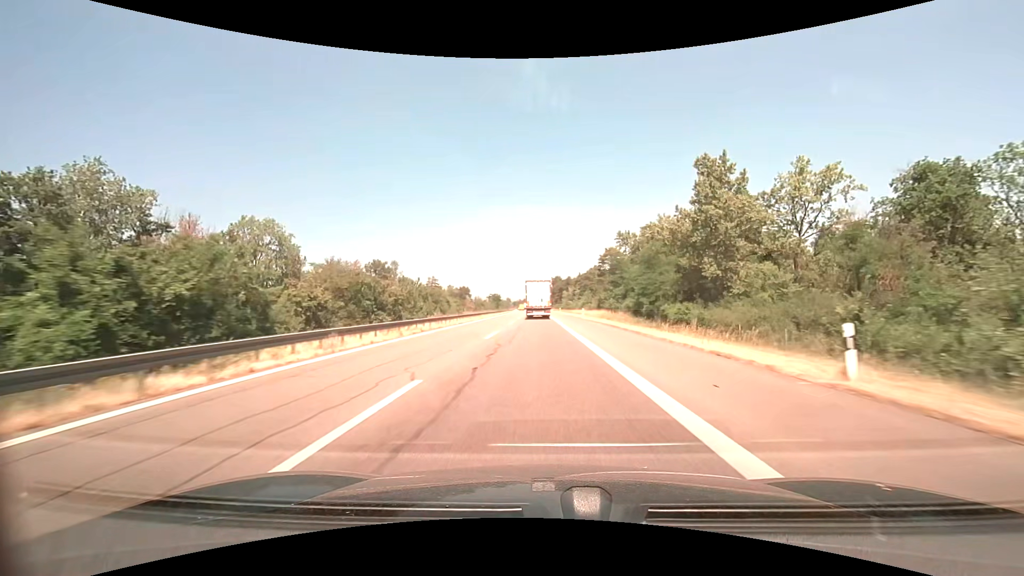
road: motorway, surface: asphalt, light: Day
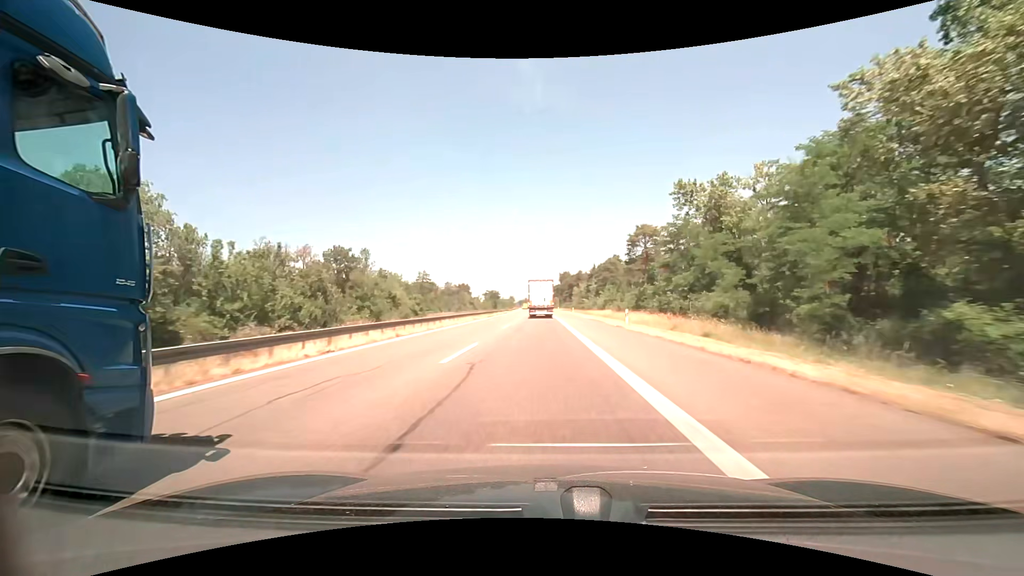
(-0.2, +27.4) m; -1°
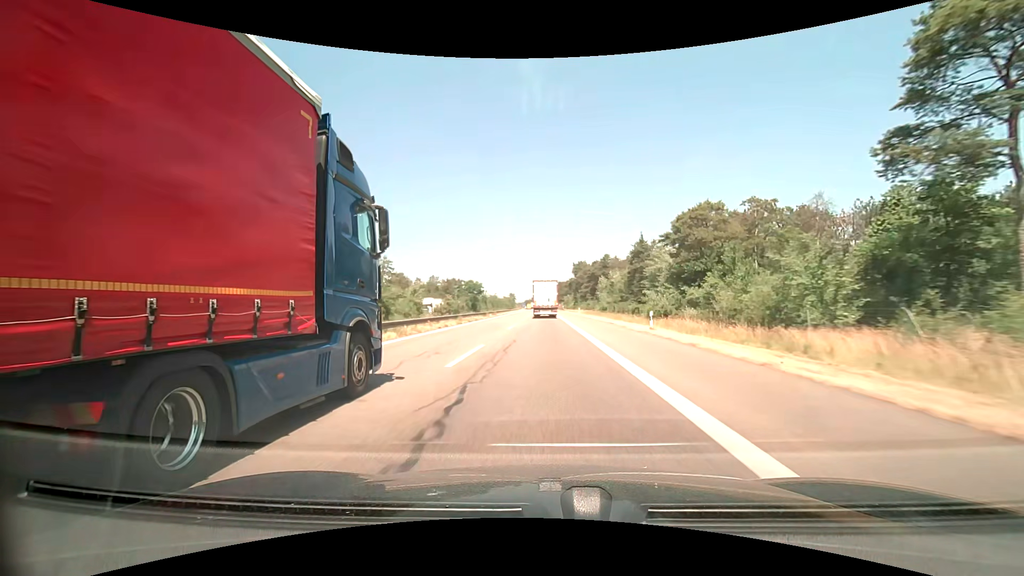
(-0.5, +55.1) m; -1°
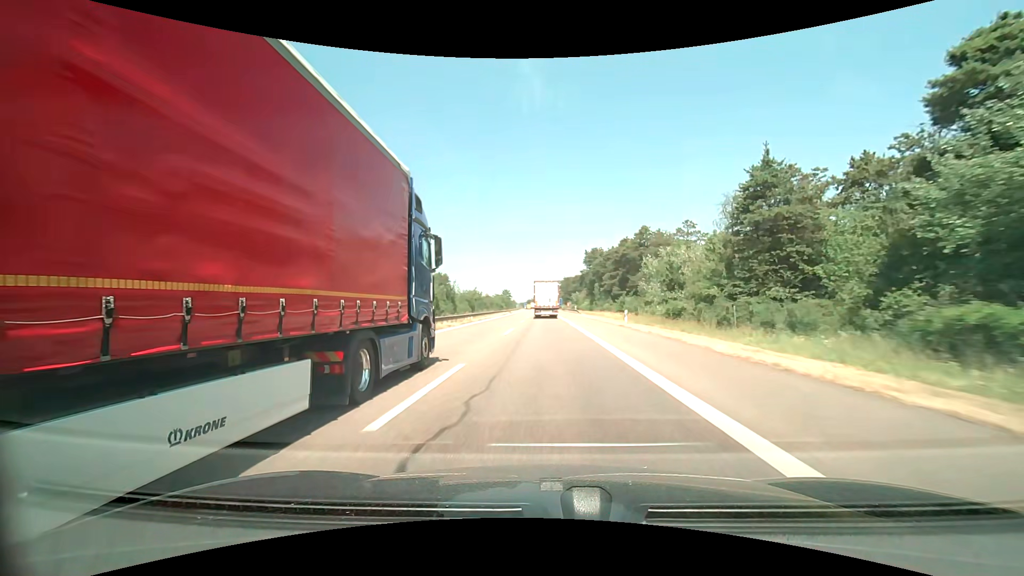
(0.0, +41.5) m; 0°
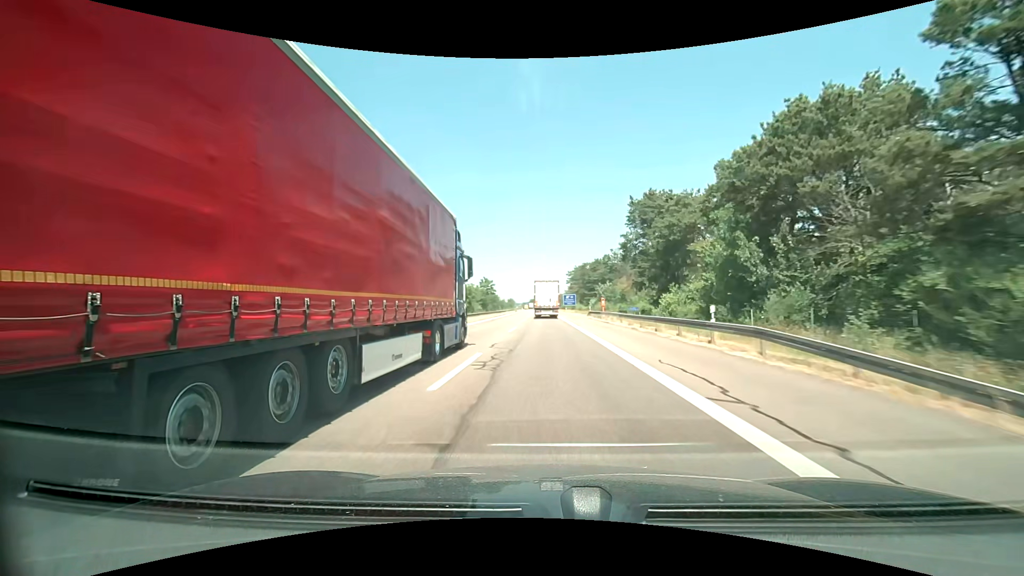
(-0.2, +69.7) m; 0°
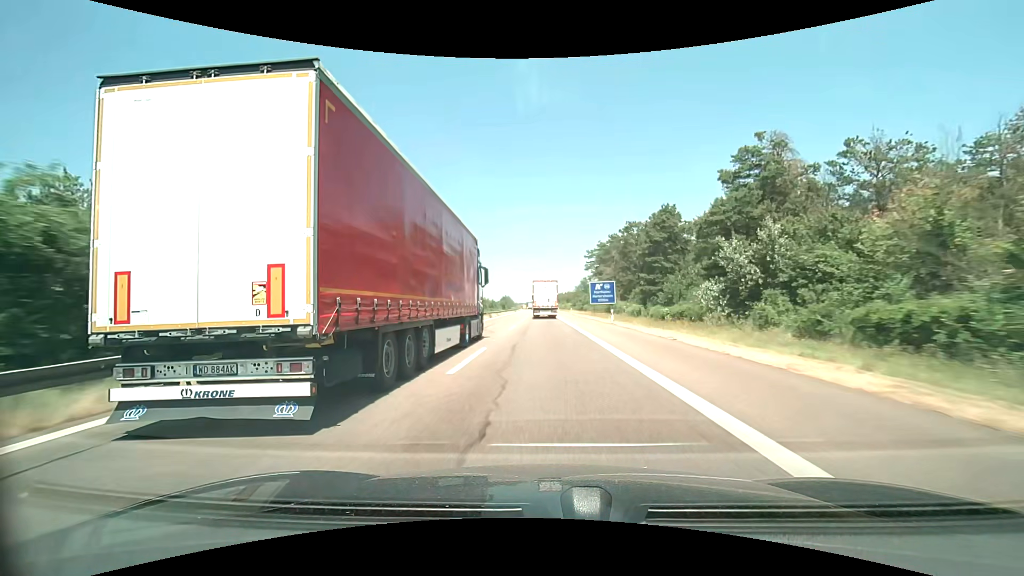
(-0.3, +70.1) m; -1°
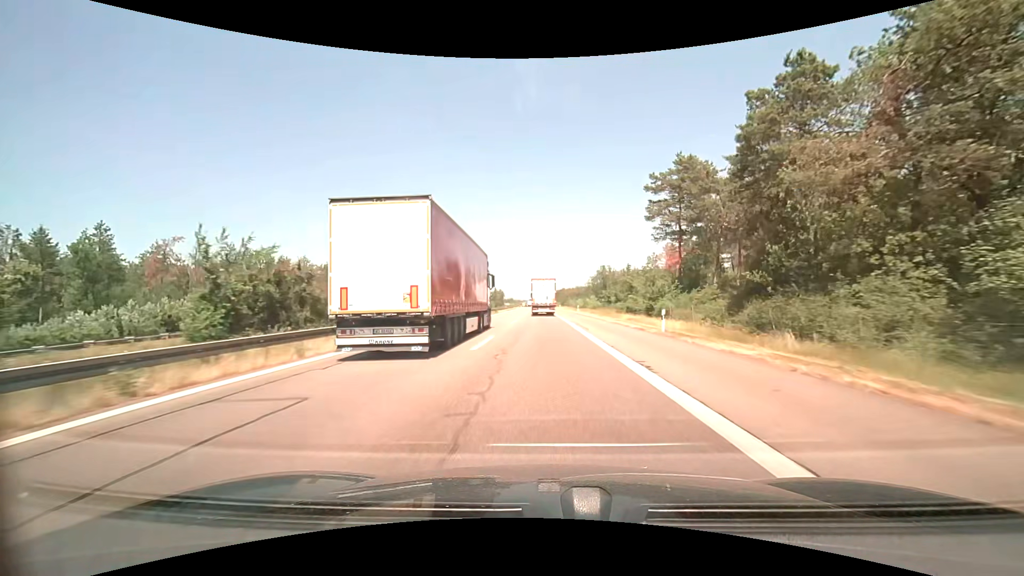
(-0.2, +67.4) m; 0°
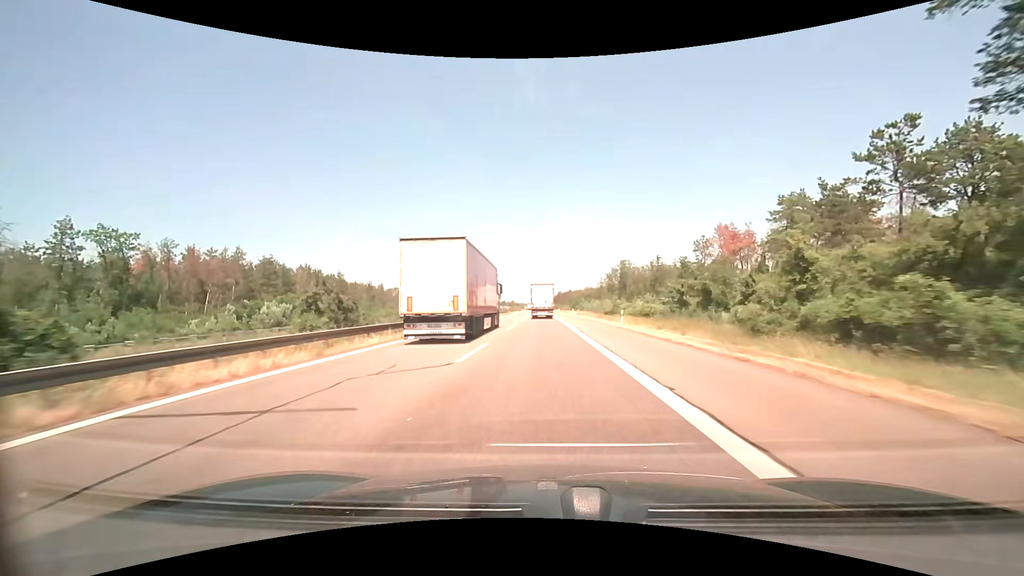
(-0.1, +38.1) m; -1°
(0, +10) (0, +20) (0, +30) (0, +40) (0, +50) (0, +60) (0, +70) (-1, +80) (-1, +90) (-1, +100) m
